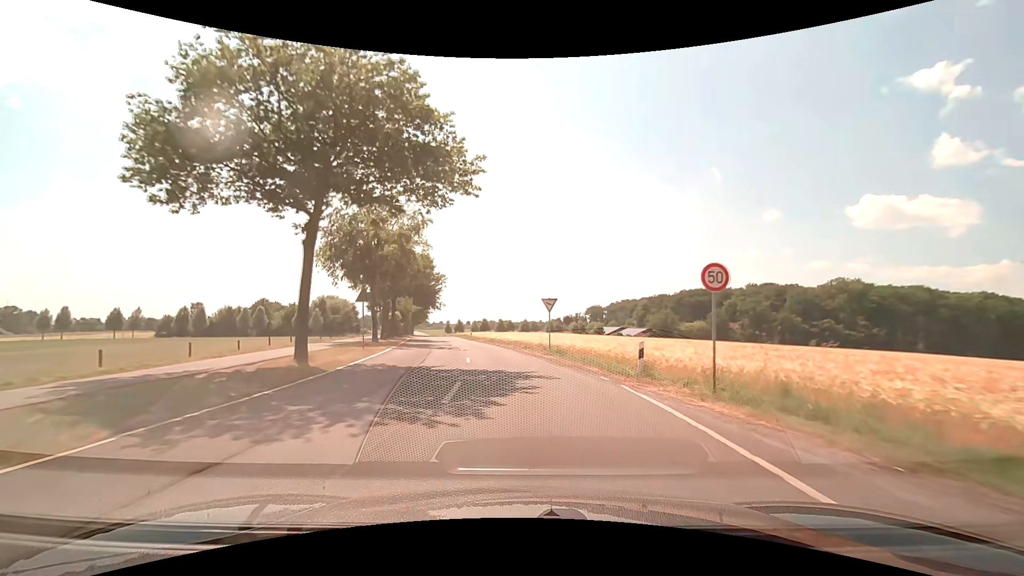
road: unclassified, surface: asphalt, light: Day
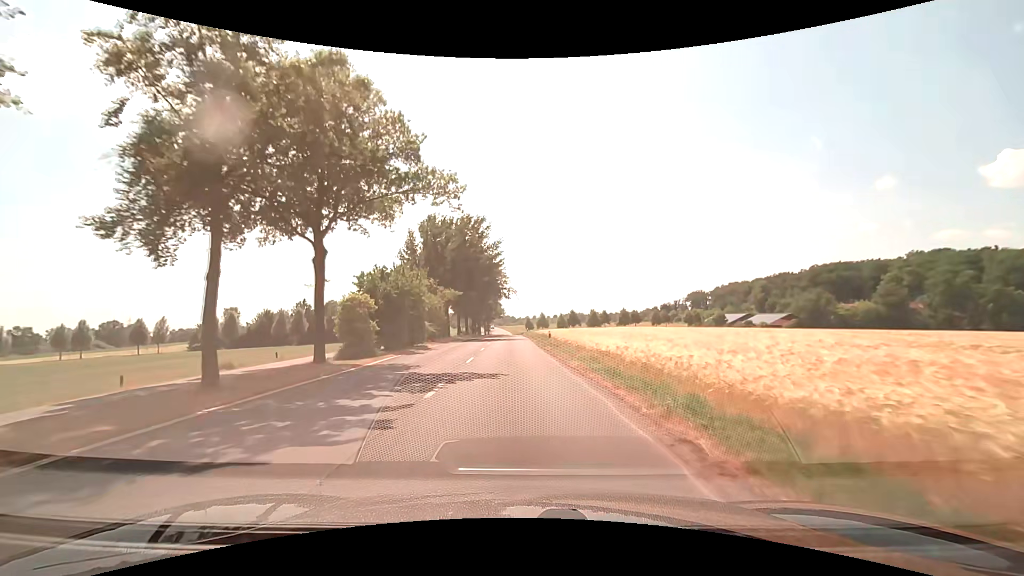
(-2.6, +34.4) m; -10°
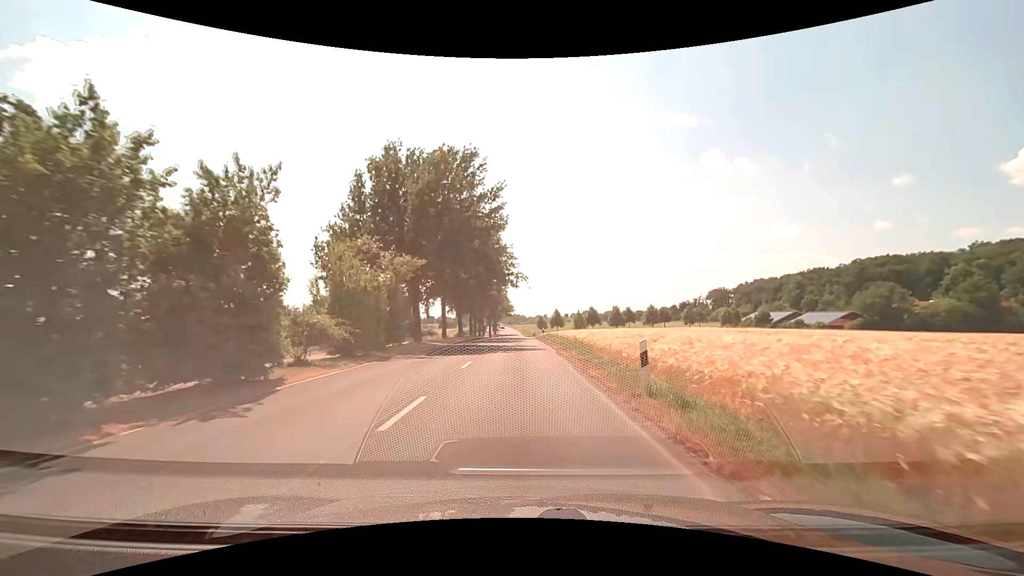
(-0.4, +21.0) m; -1°
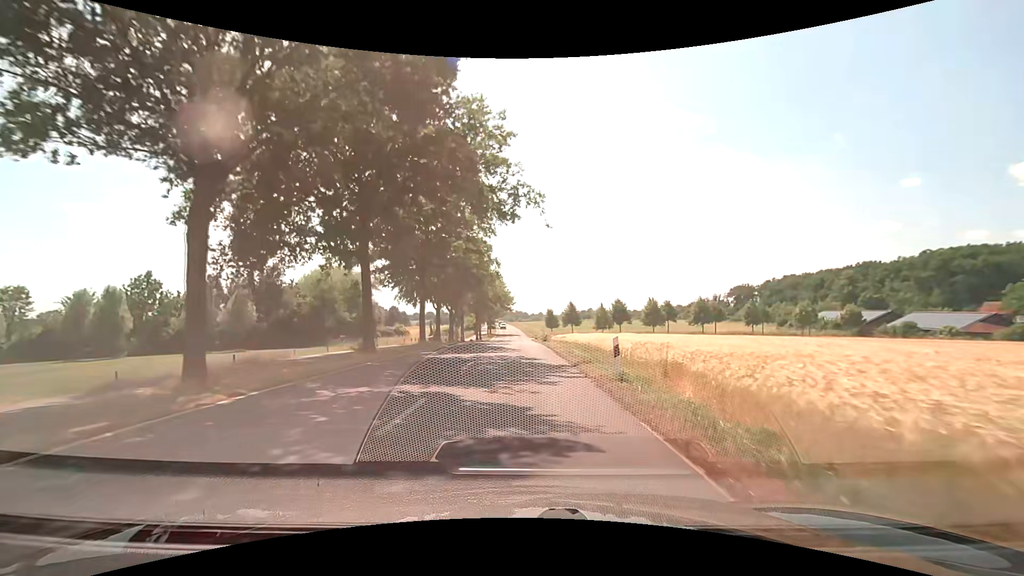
(-0.5, +35.9) m; -1°
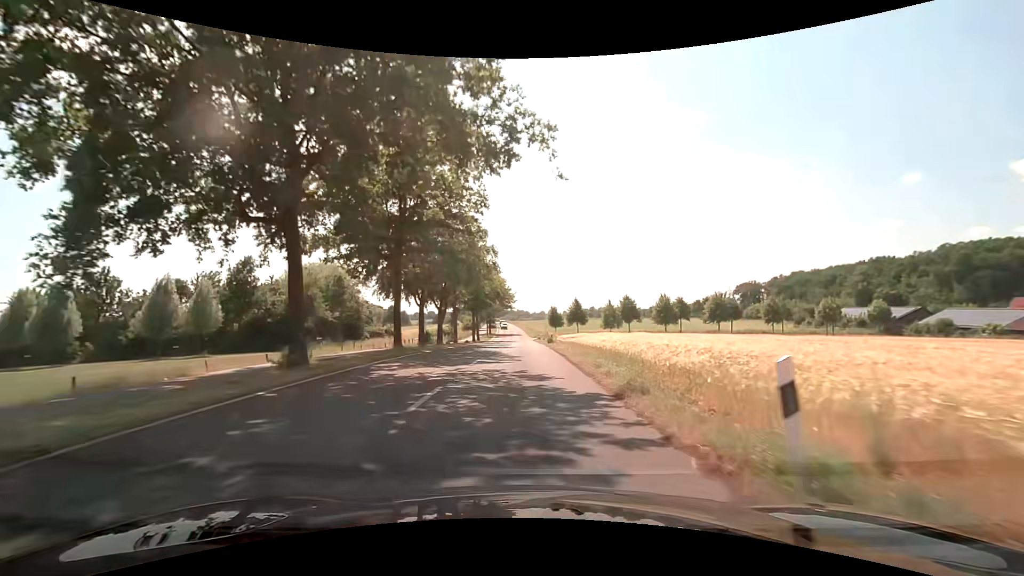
(0.0, +7.4) m; 0°
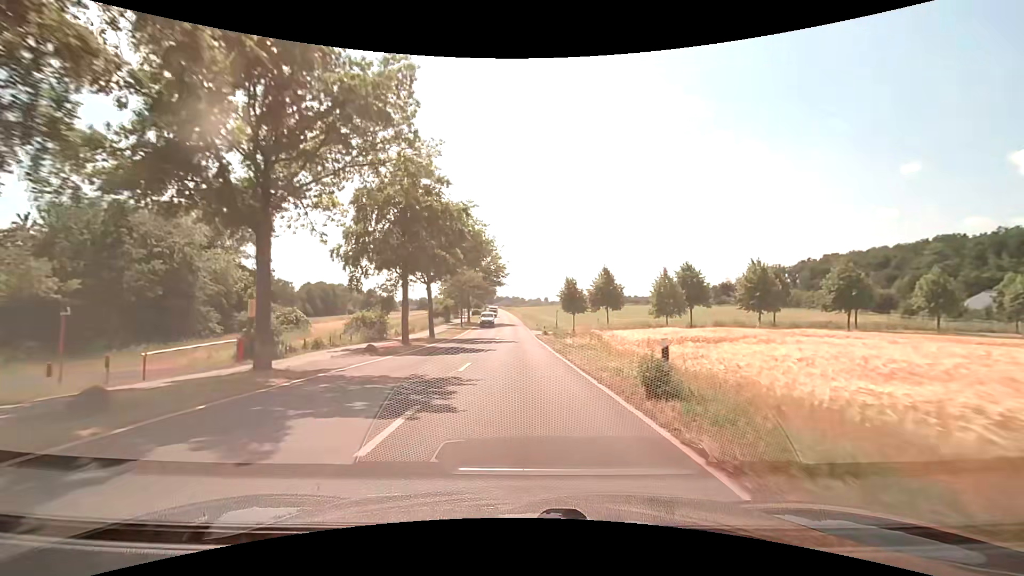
(-0.1, +38.2) m; 0°
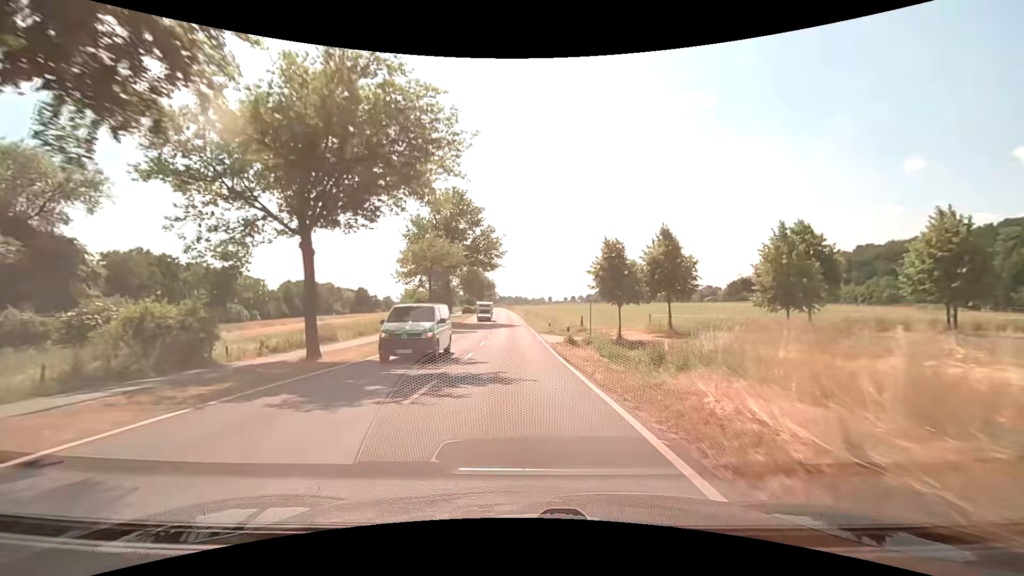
(-0.1, +24.1) m; 0°
(0, +10) (0, +20) (0, +30) (-1, +40) (-1, +50) (-1, +60) (-2, +70) (-2, +80) (-3, +90) (-3, +100) m
